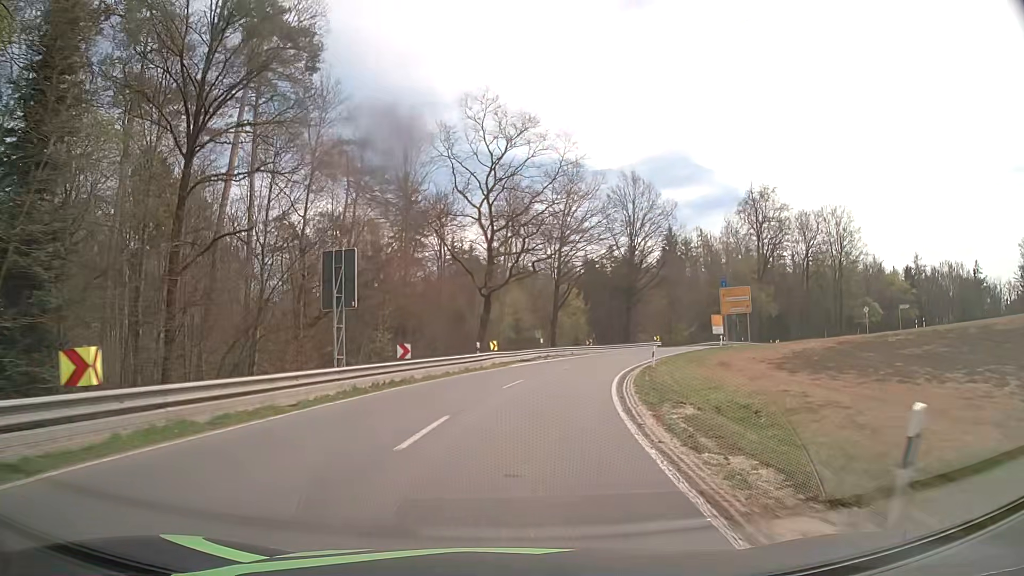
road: secondary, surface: asphalt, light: Day
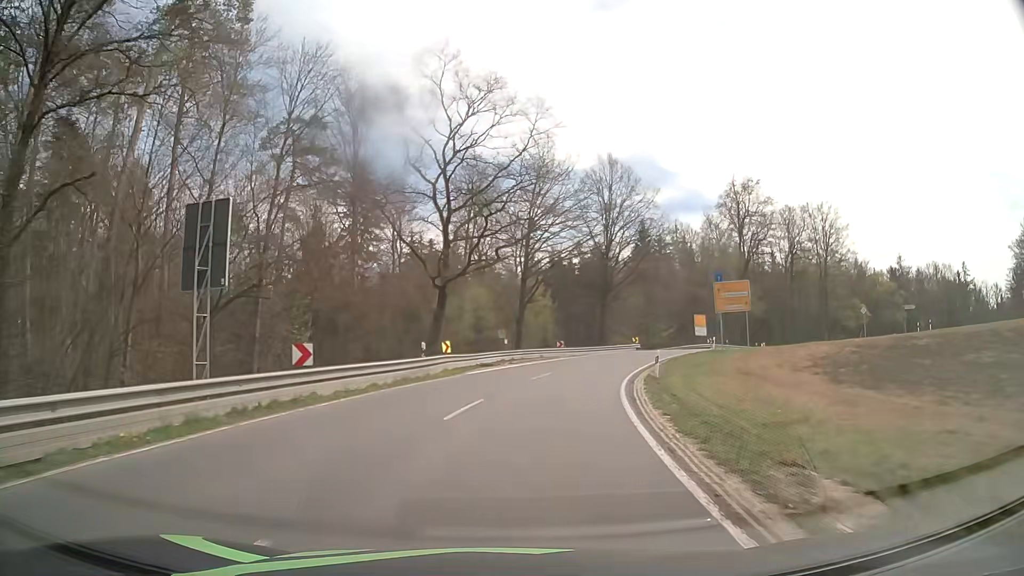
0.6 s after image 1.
(+0.2, +8.0) m; +3°
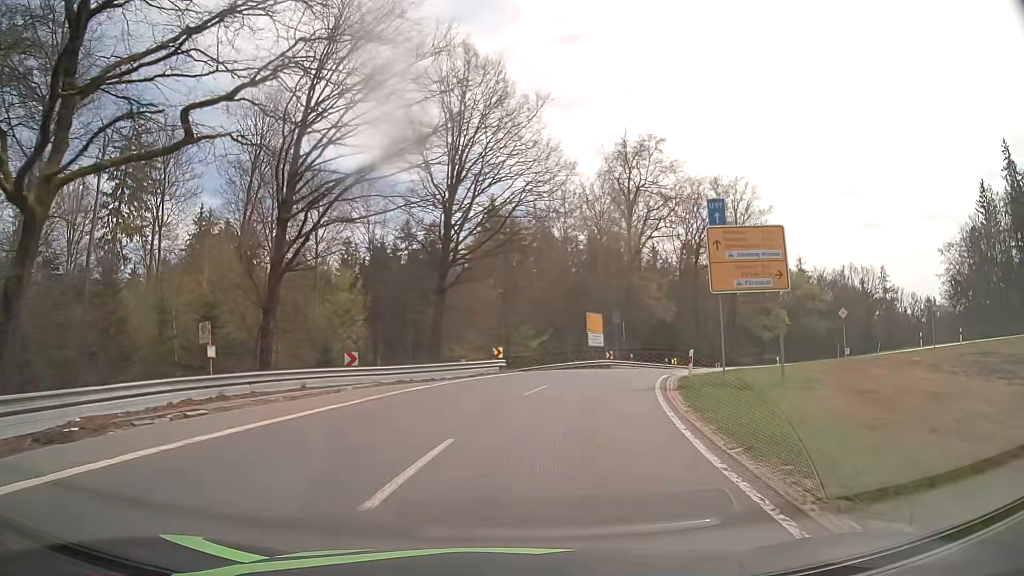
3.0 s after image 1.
(+3.3, +27.8) m; +14°
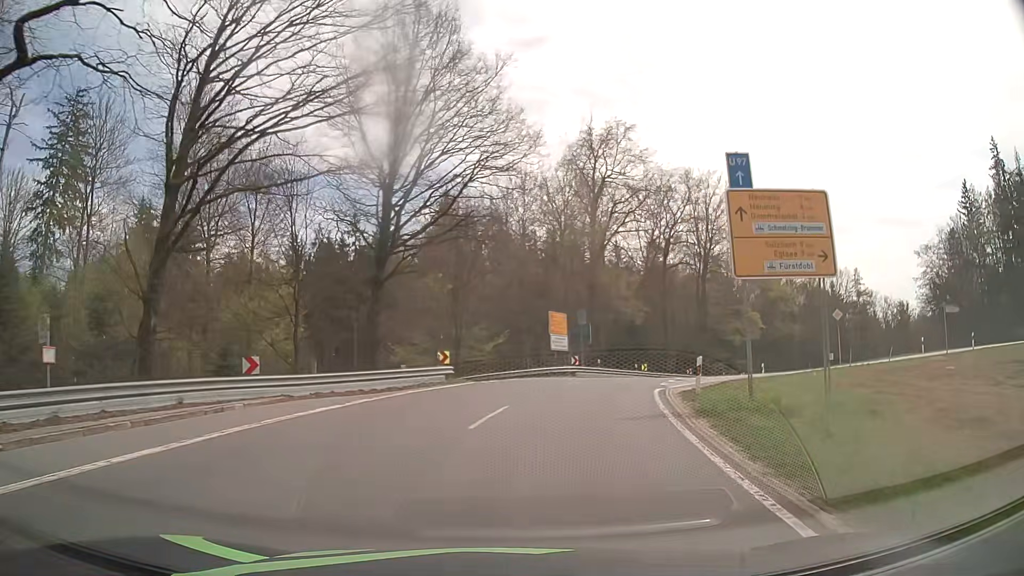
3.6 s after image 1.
(+0.2, +6.0) m; +5°
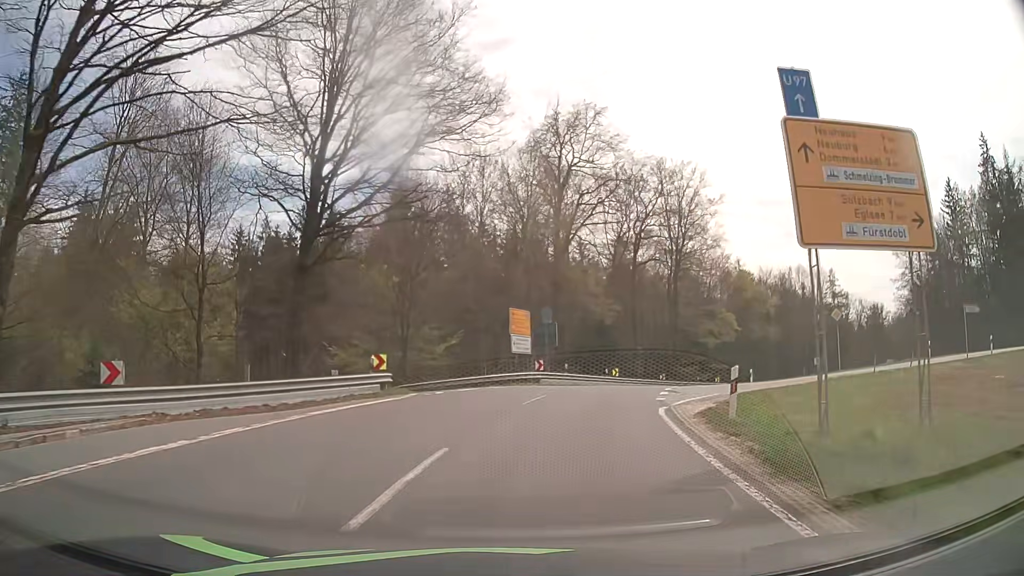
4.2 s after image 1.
(+0.1, +5.6) m; +2°
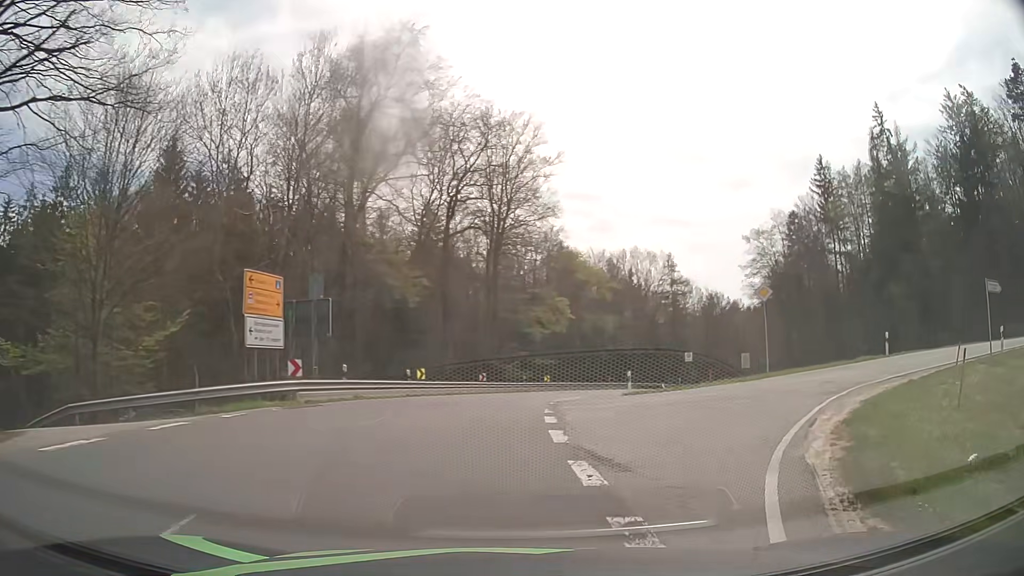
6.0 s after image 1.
(+1.9, +14.3) m; +18°
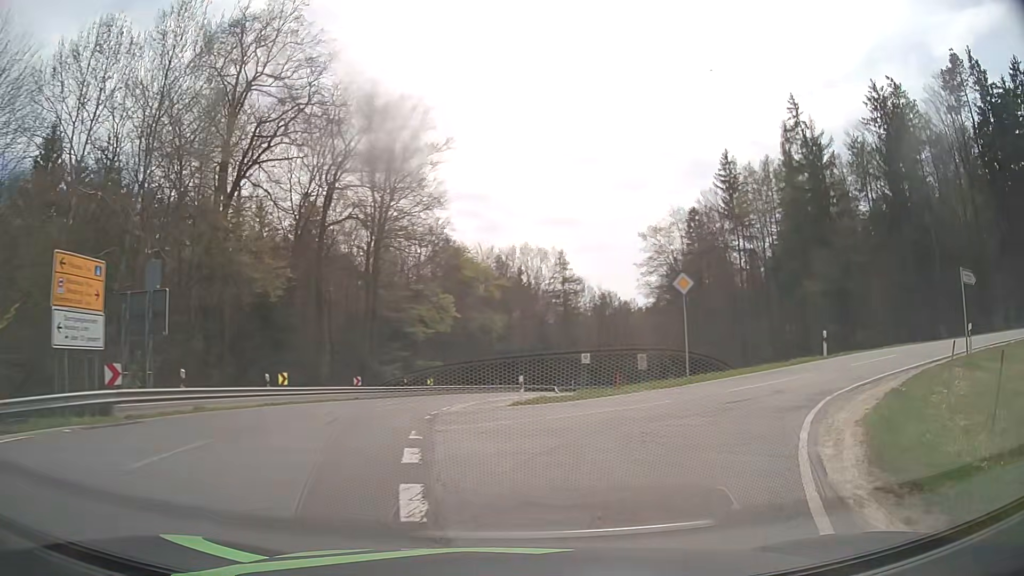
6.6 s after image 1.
(+0.3, +4.4) m; +10°
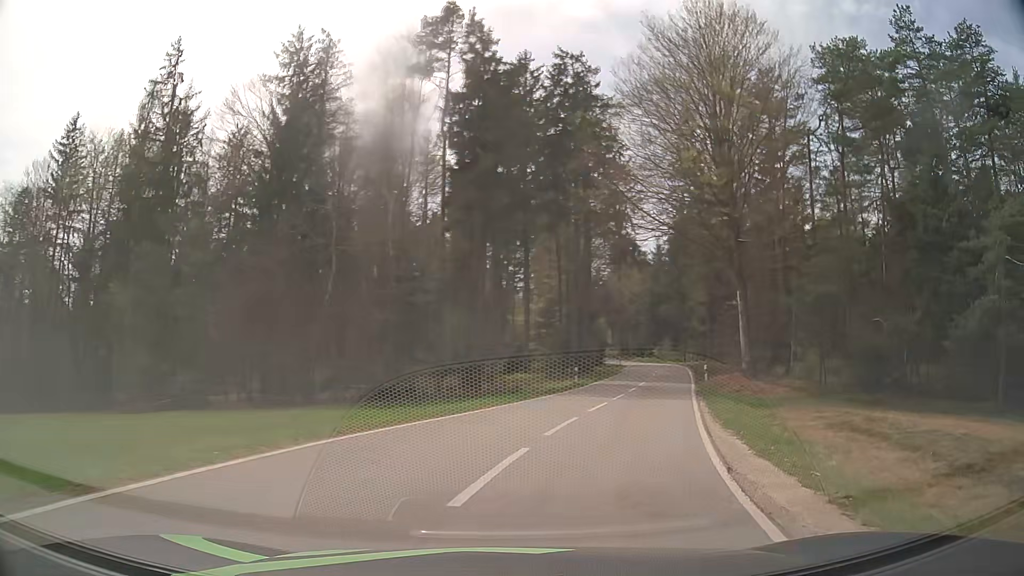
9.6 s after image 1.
(+10.8, +20.3) m; +56°
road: tertiary
(+1, +10) (+4, +20) (+7, +29) (+10, +39) (+13, +48) (+15, +58) (+18, +68) (+19, +77) (+21, +87) (+21, +97) m
